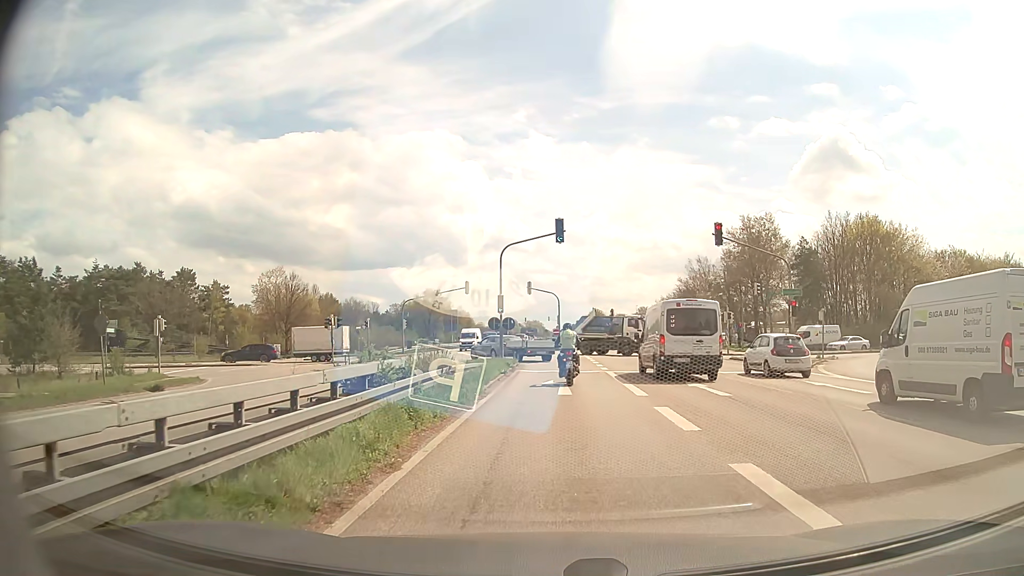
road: primary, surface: asphalt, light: Day
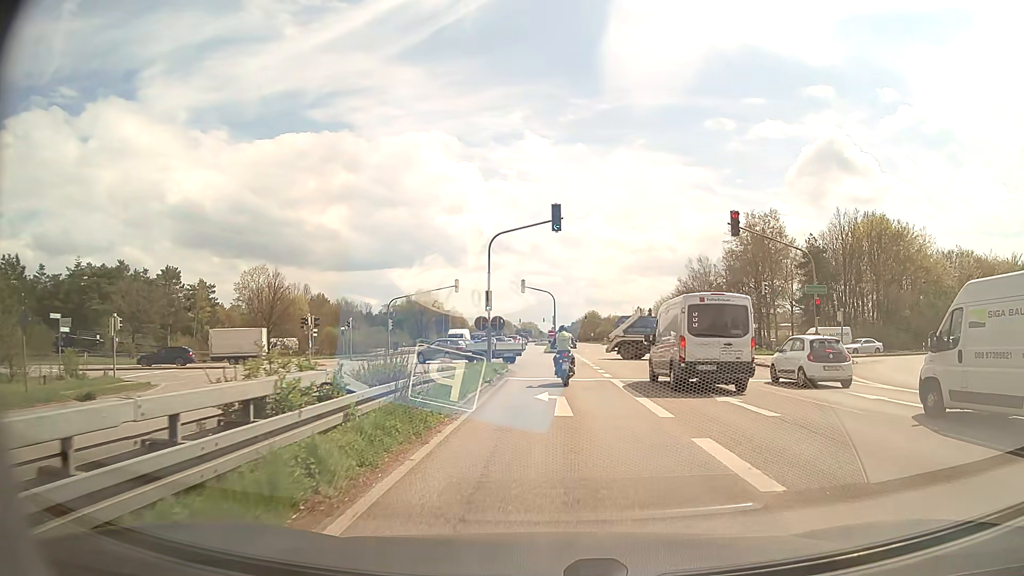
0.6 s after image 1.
(0.0, +4.1) m; +1°
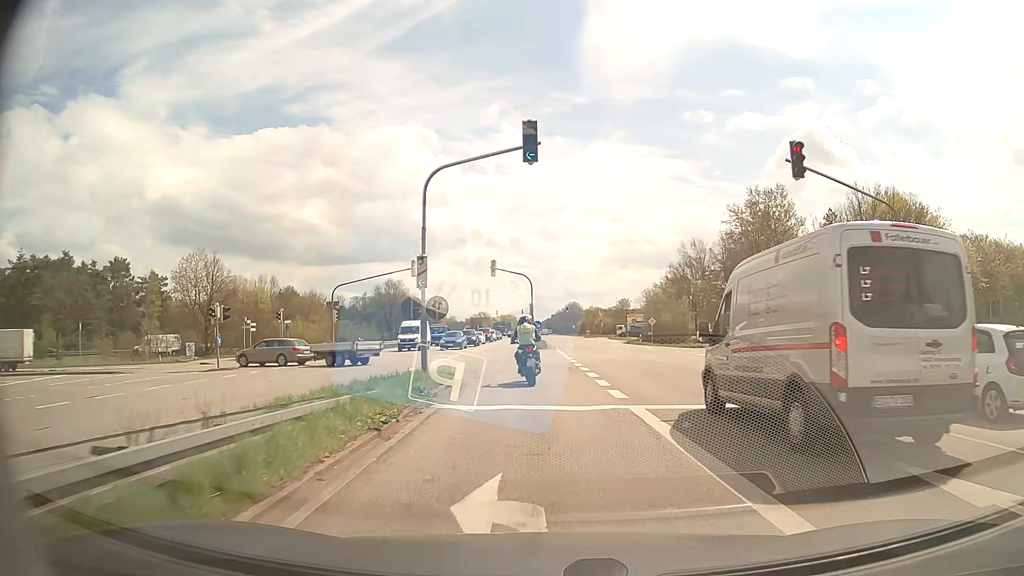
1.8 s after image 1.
(+0.2, +10.6) m; +2°
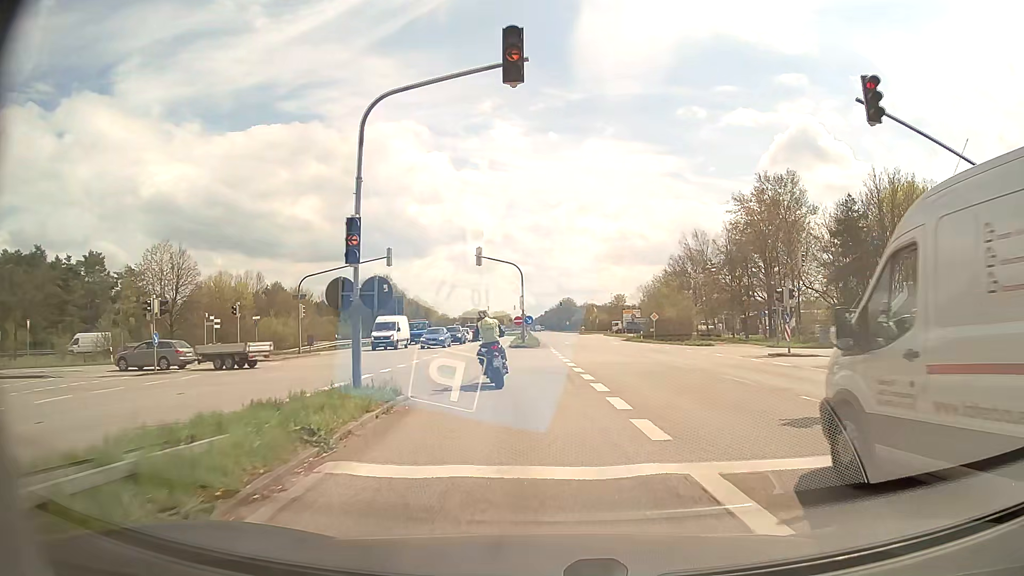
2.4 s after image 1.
(0.0, +5.6) m; +1°
